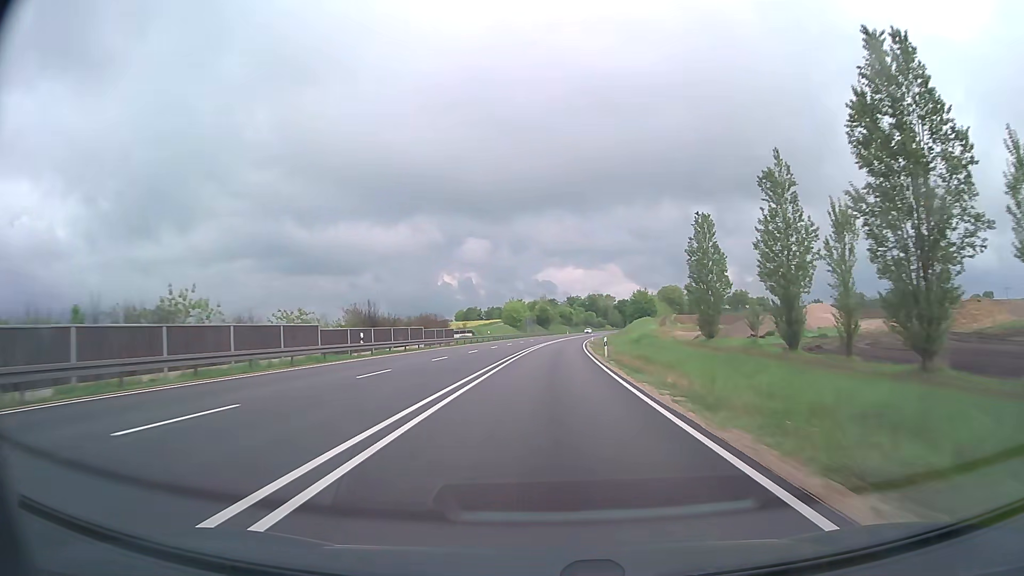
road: trunk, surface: asphalt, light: Day
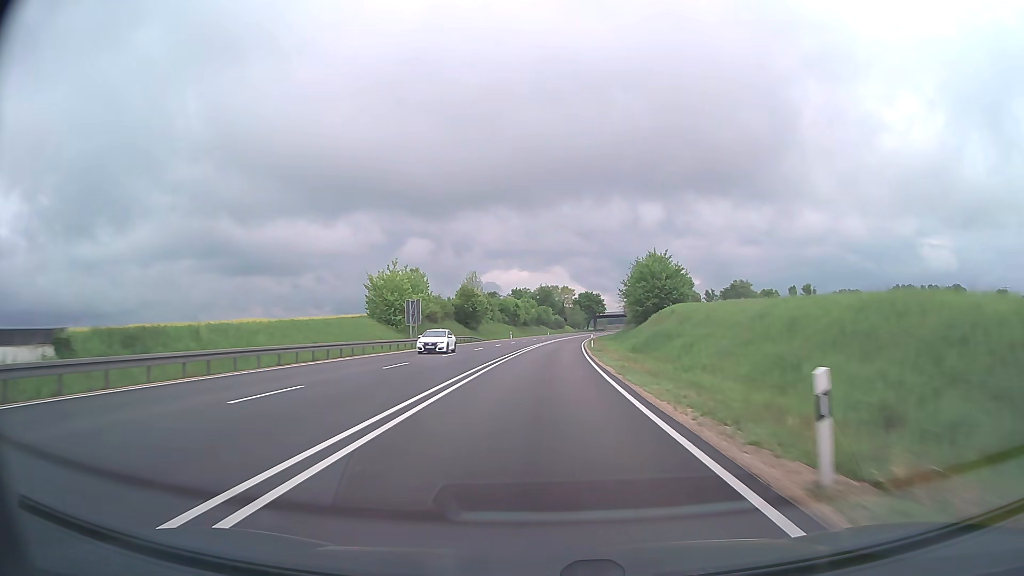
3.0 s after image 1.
(+3.0, +79.7) m; +5°
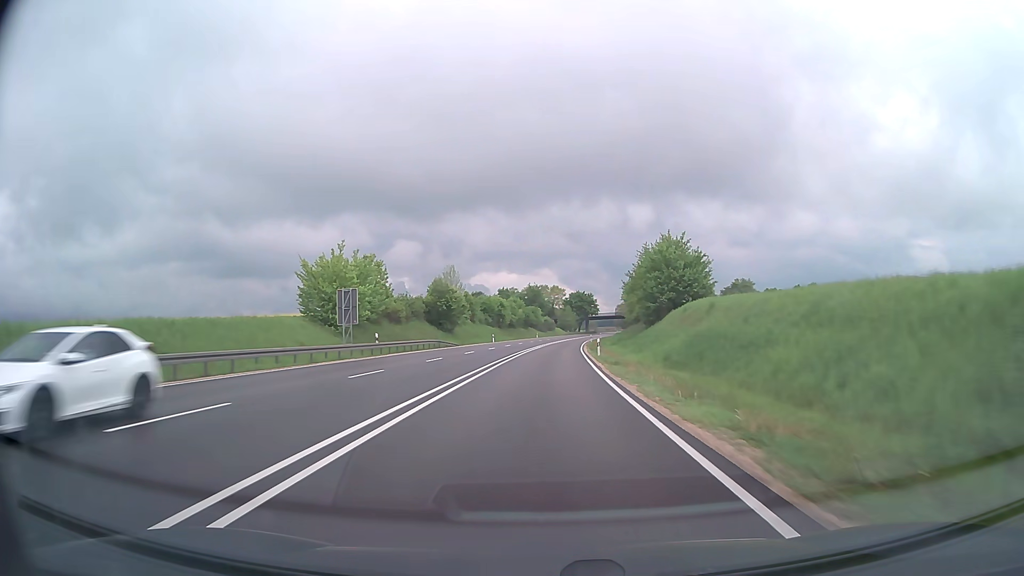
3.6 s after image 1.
(+0.1, +16.0) m; +1°
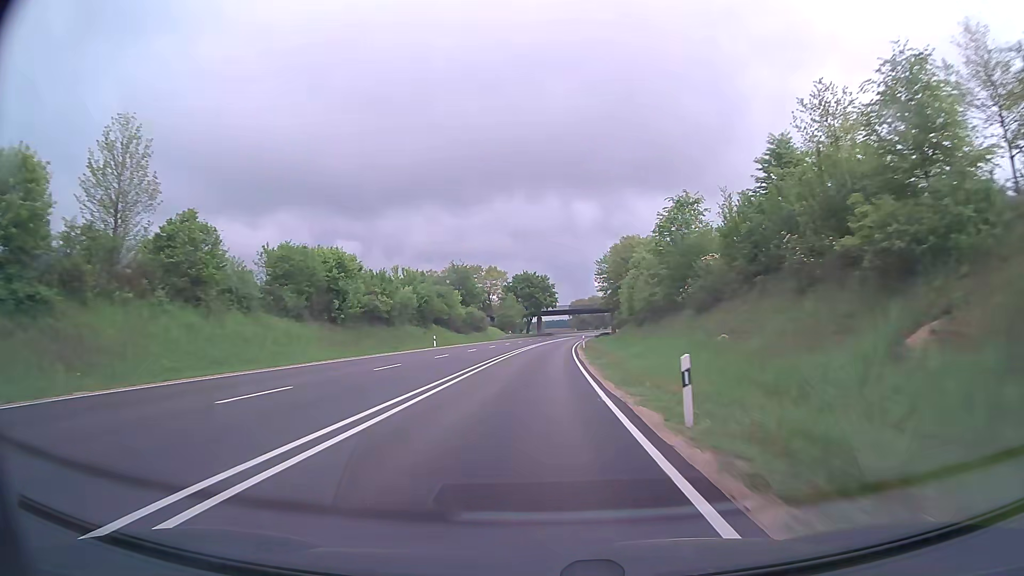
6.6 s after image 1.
(+3.3, +79.7) m; +5°
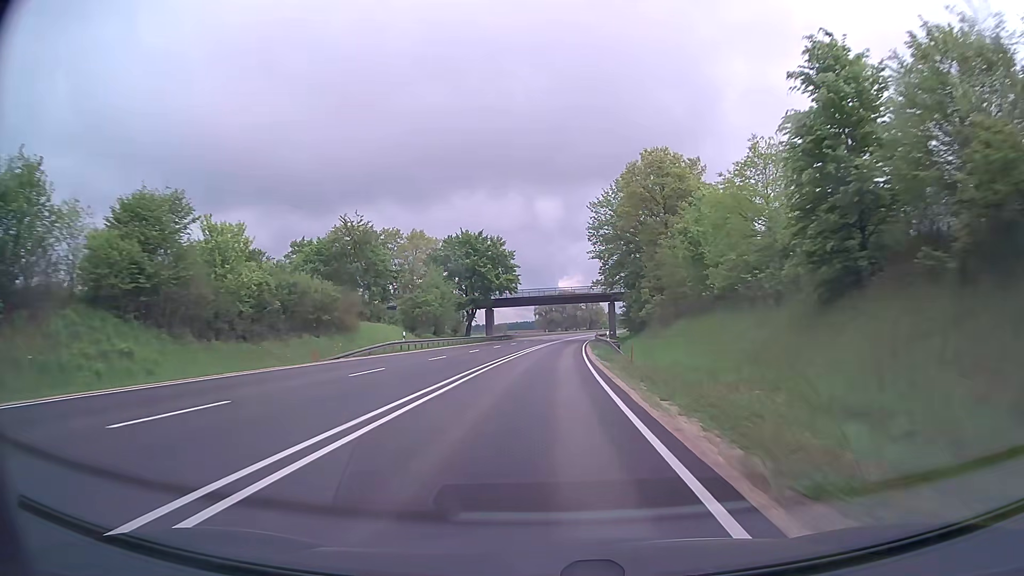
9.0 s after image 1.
(+1.6, +63.8) m; +3°
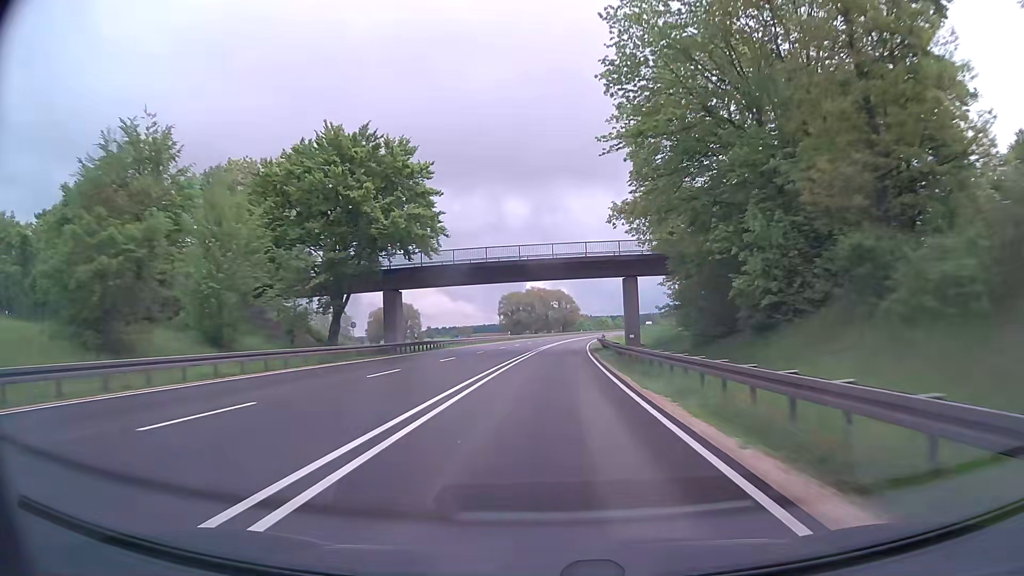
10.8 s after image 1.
(+1.1, +47.8) m; +3°
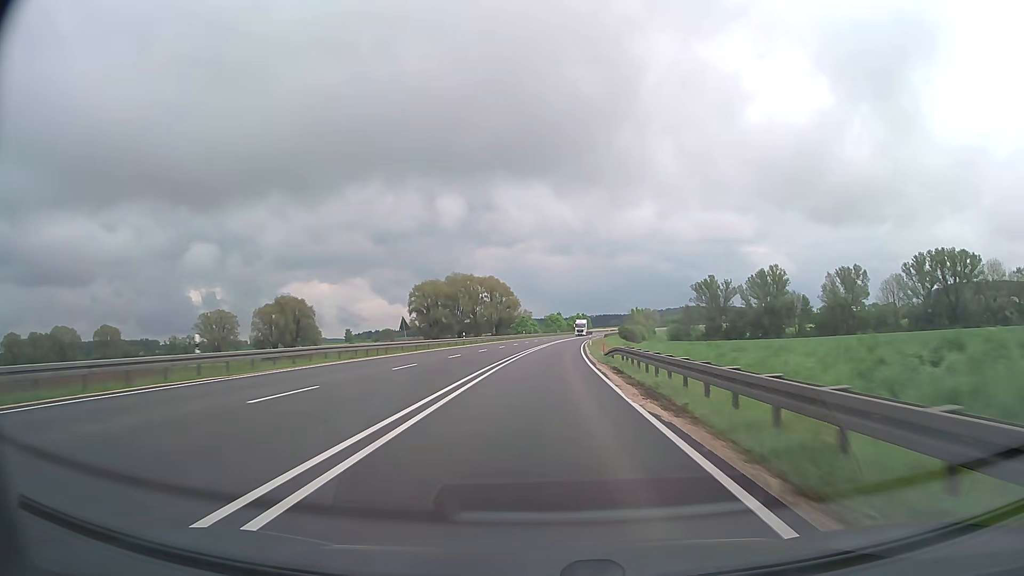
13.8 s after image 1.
(+4.0, +79.6) m; +5°
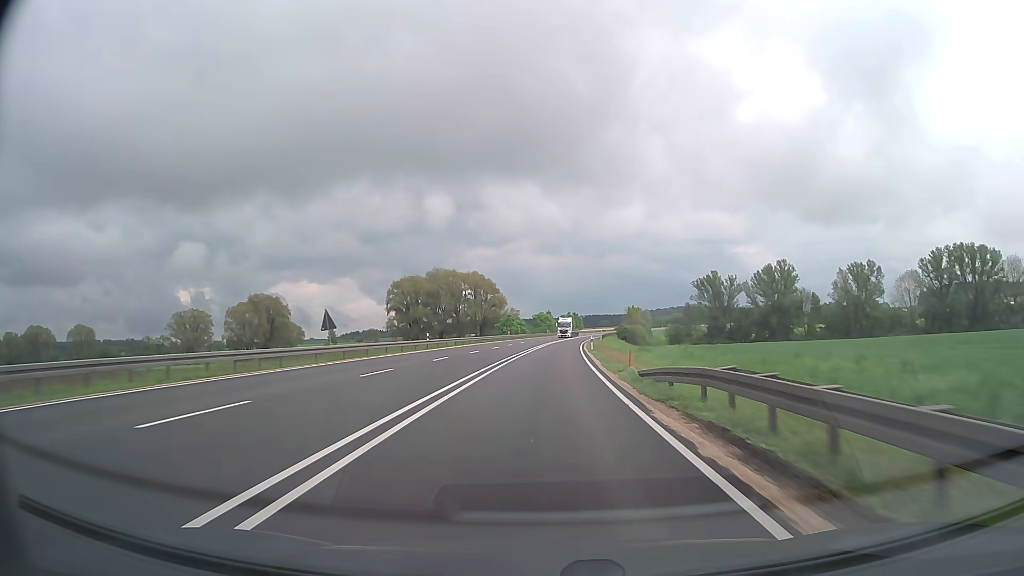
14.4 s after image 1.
(+0.1, +16.0) m; +1°
(0, +10) (0, +20) (0, +30) (+1, +40) (+1, +50) (+2, +60) (+2, +70) (+3, +80) (+4, +90) (+4, +100) m
